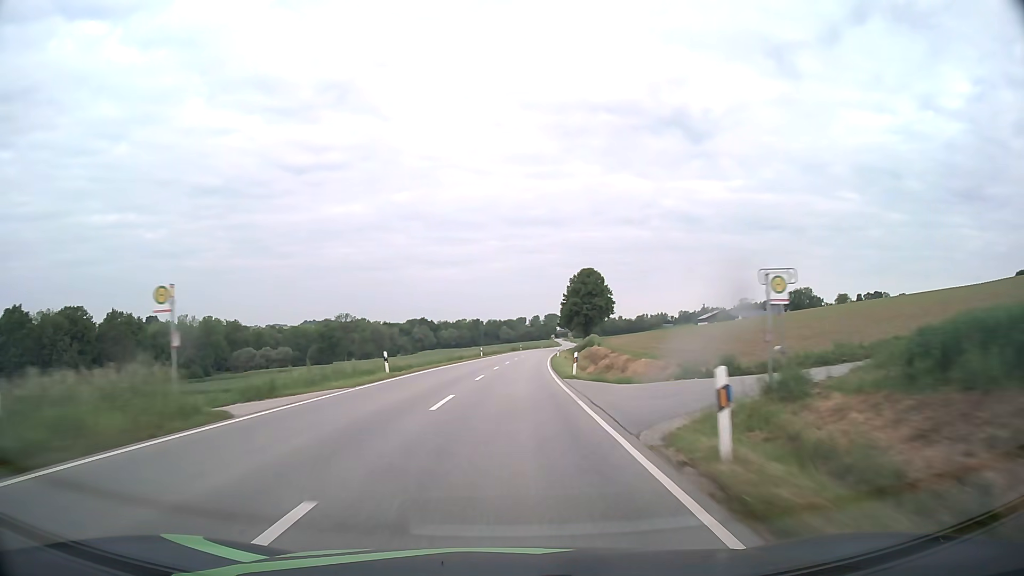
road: secondary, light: Day
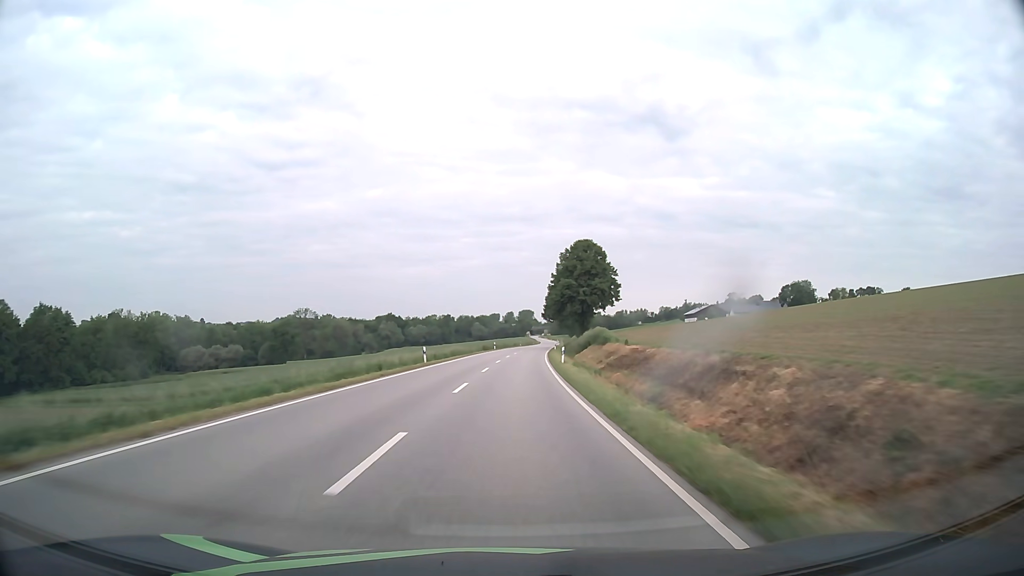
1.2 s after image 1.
(+0.6, +31.5) m; +2°
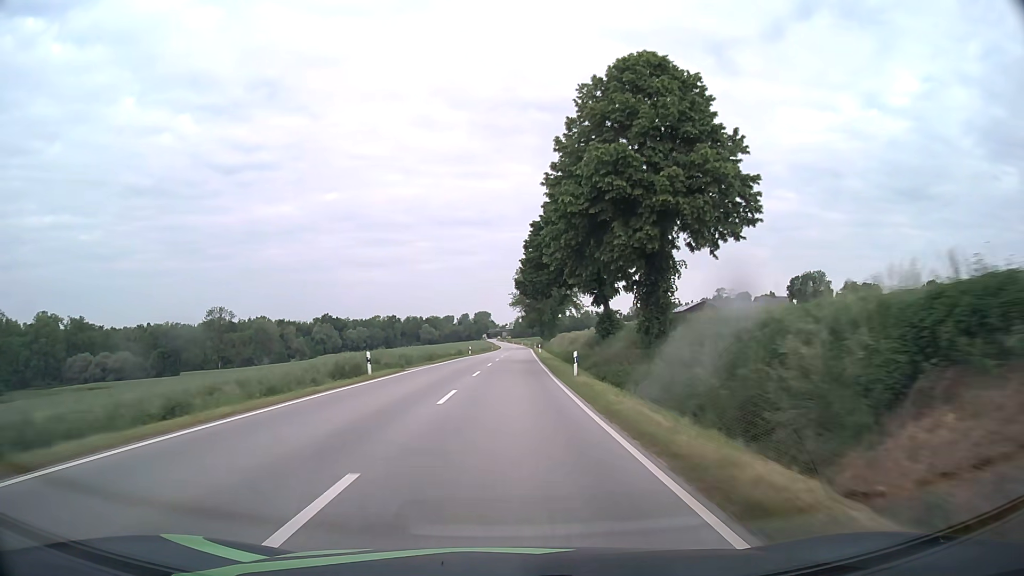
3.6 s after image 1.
(+2.1, +63.1) m; +4°
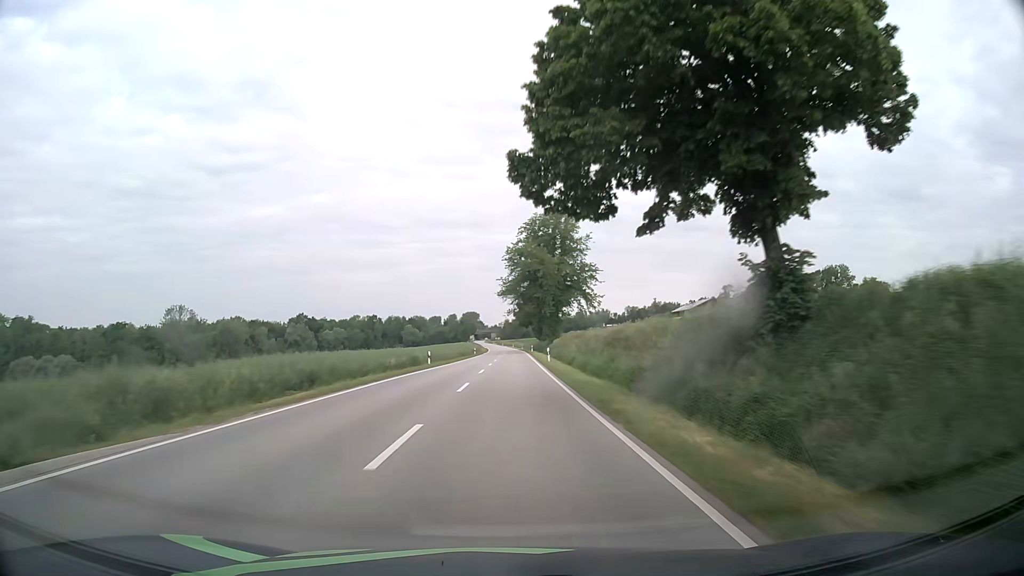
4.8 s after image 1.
(+0.3, +31.6) m; +1°
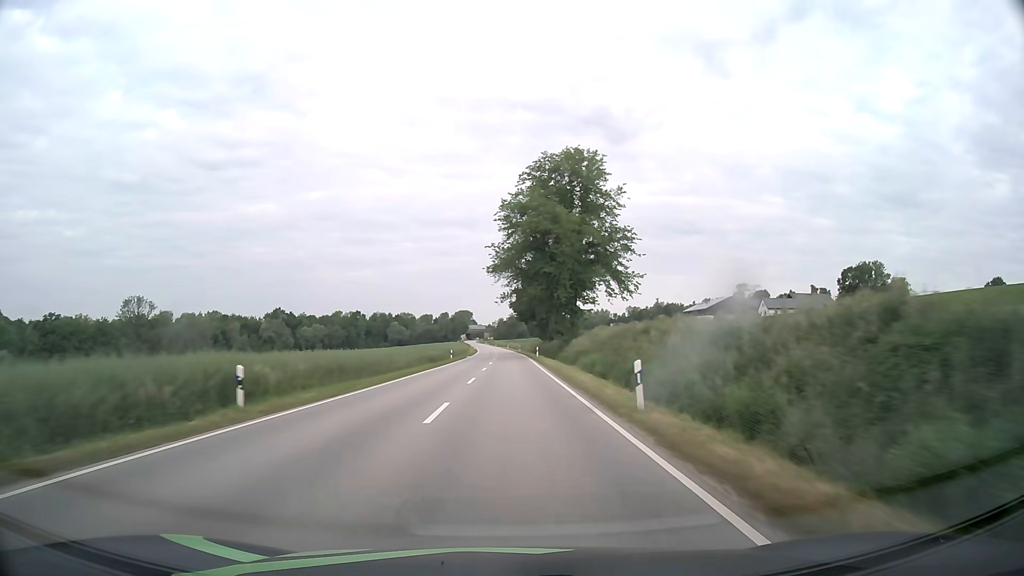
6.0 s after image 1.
(+0.2, +31.6) m; +1°
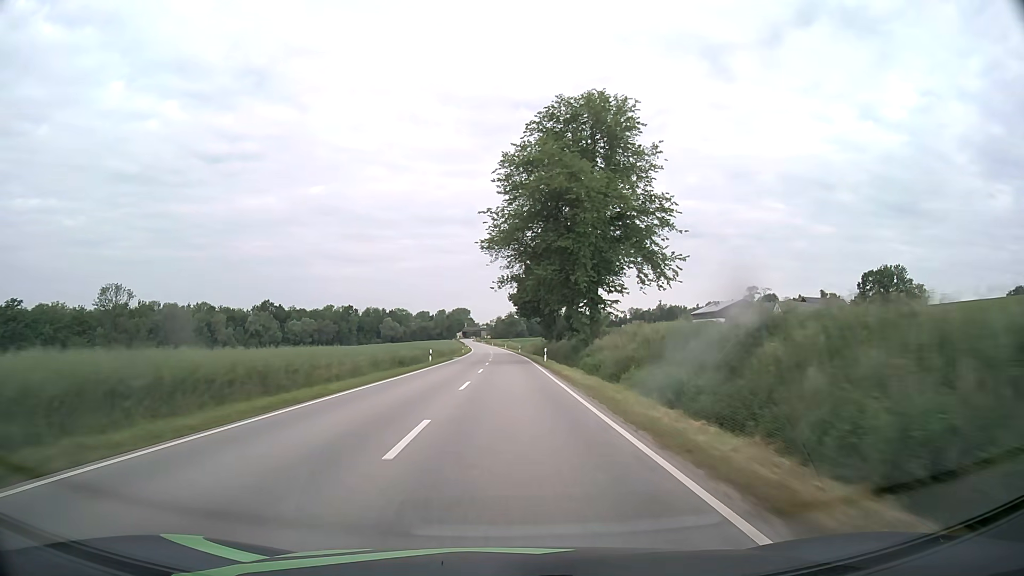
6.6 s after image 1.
(0.0, +15.8) m; 0°
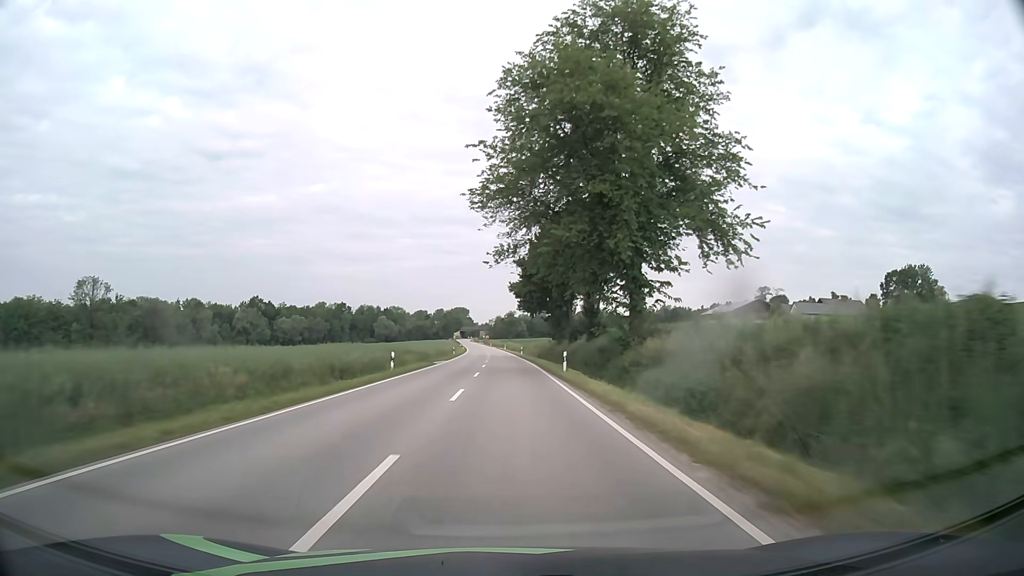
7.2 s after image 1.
(0.0, +15.8) m; 0°
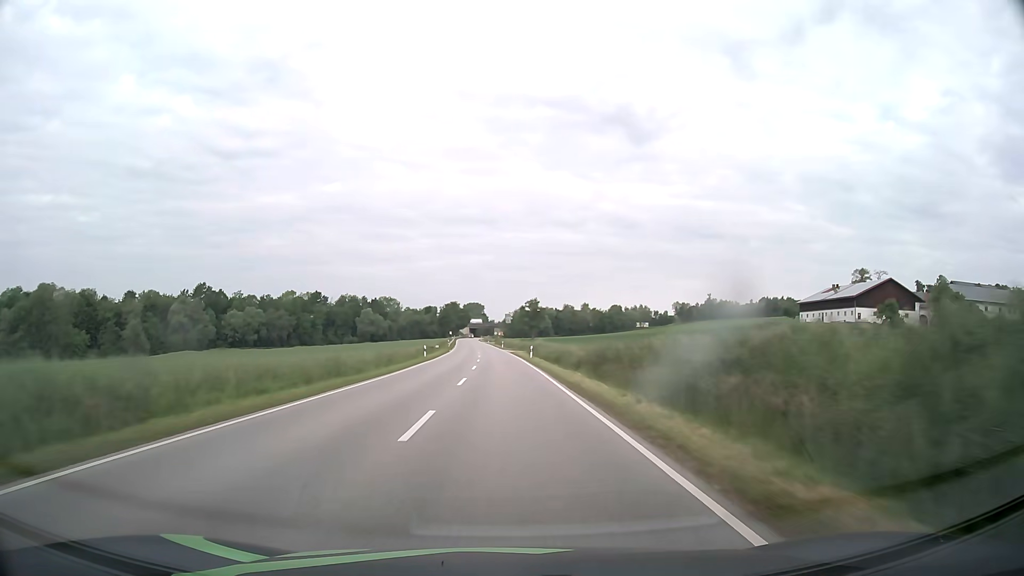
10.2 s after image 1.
(-0.5, +79.0) m; -2°
(0, +10) (0, +20) (0, +30) (0, +40) (0, +50) (-1, +60) (-1, +70) (-1, +80) (-2, +90) (-2, +100) m
